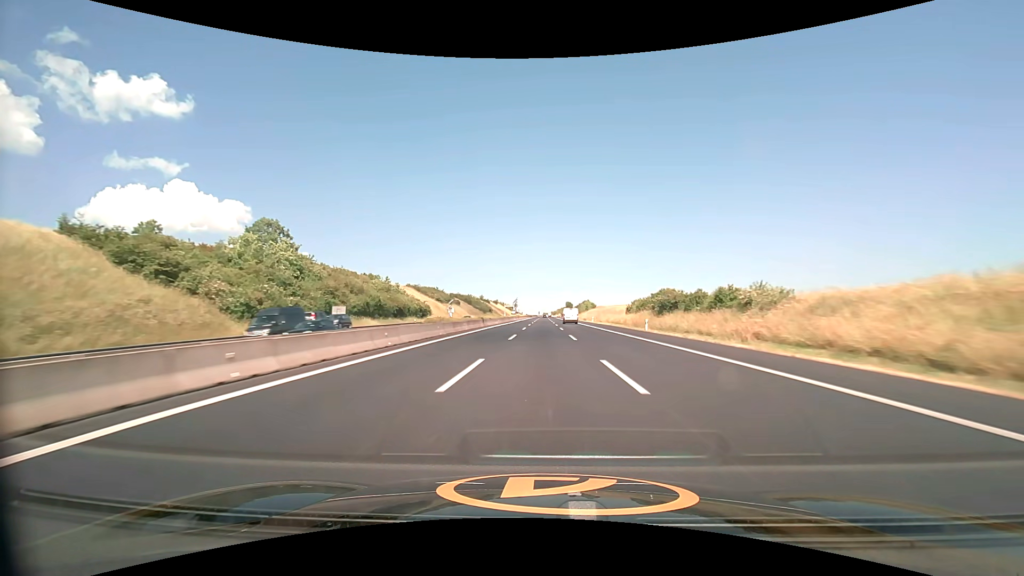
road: motorway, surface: asphalt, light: Day
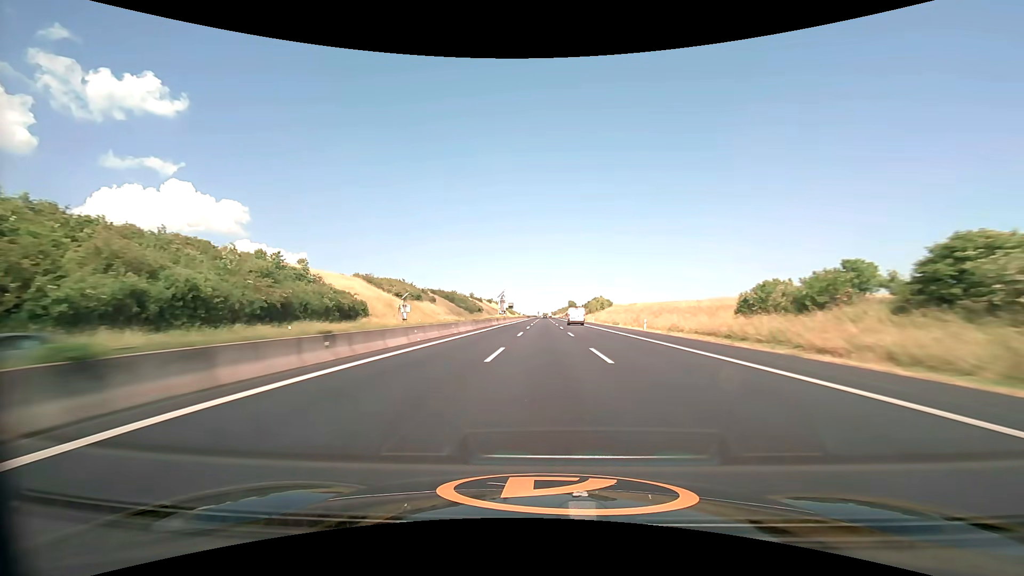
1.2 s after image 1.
(0.0, +48.4) m; 0°
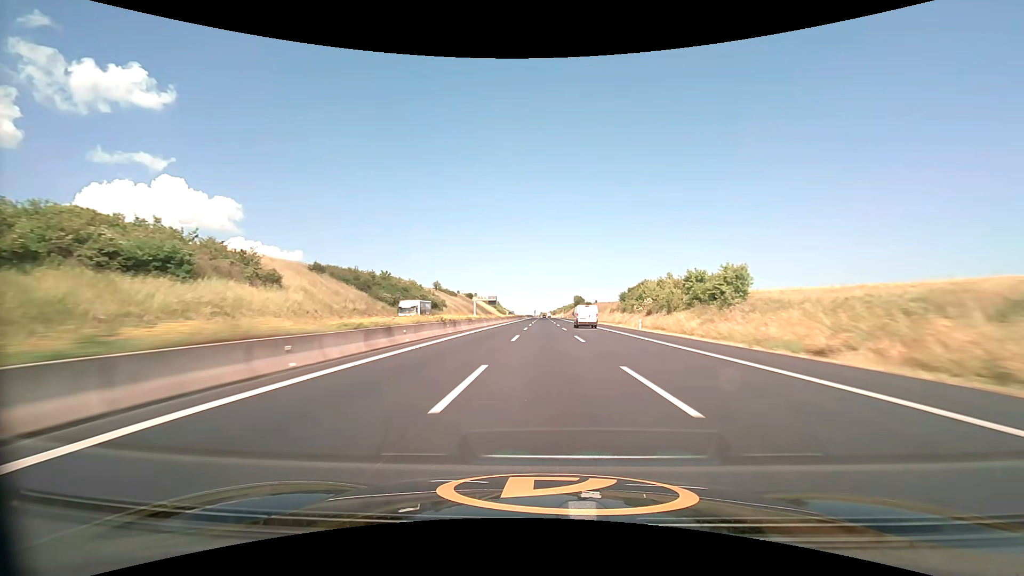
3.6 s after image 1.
(+0.3, +97.0) m; 0°
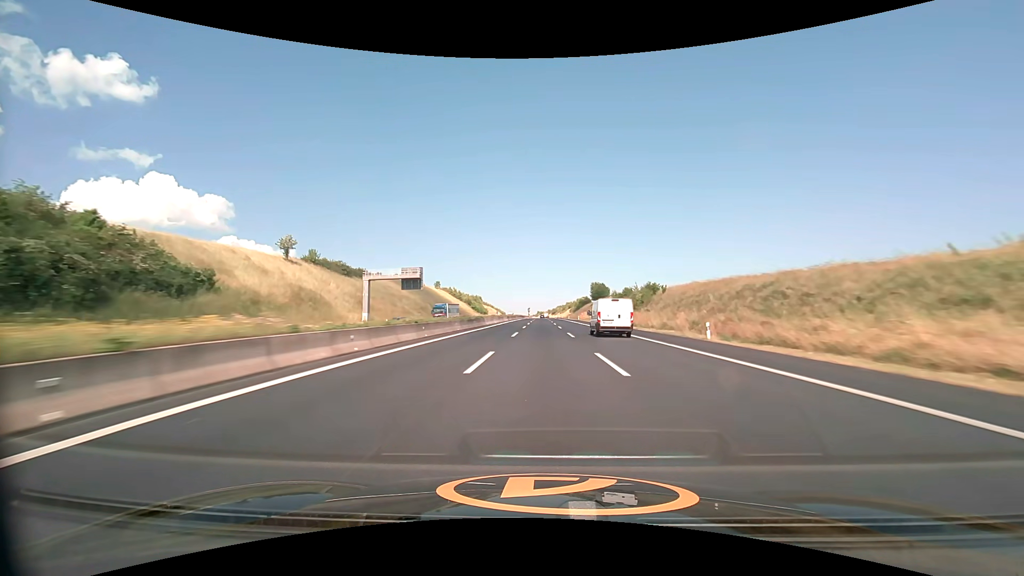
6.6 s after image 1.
(+0.5, +121.6) m; 0°
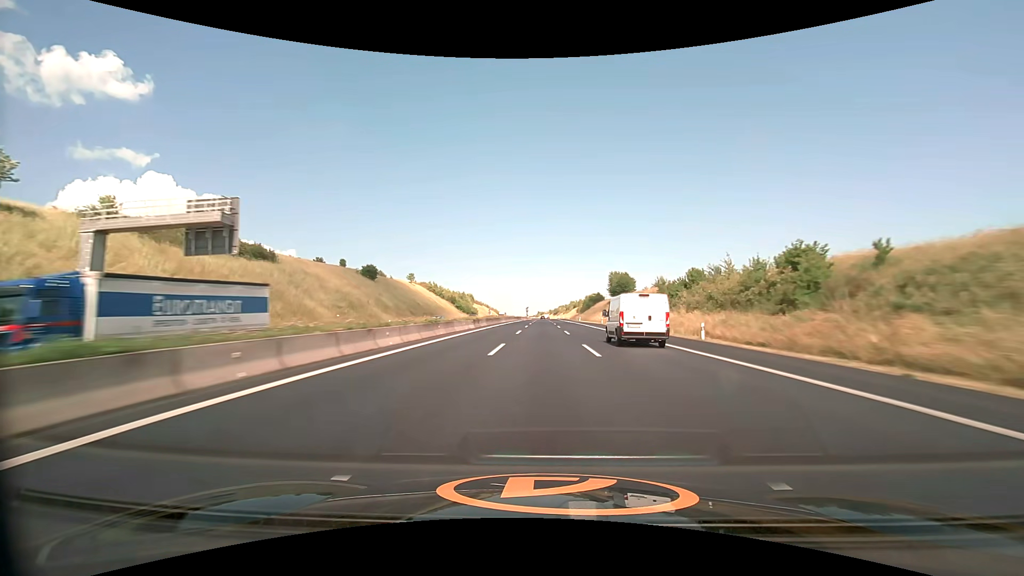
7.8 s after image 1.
(0.0, +48.6) m; 0°
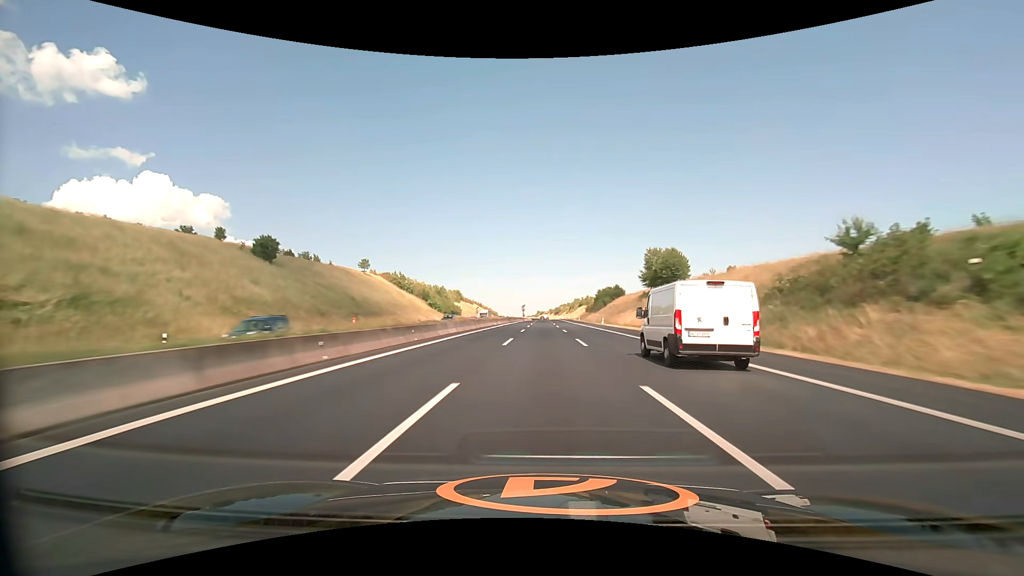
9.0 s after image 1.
(0.0, +48.6) m; 0°
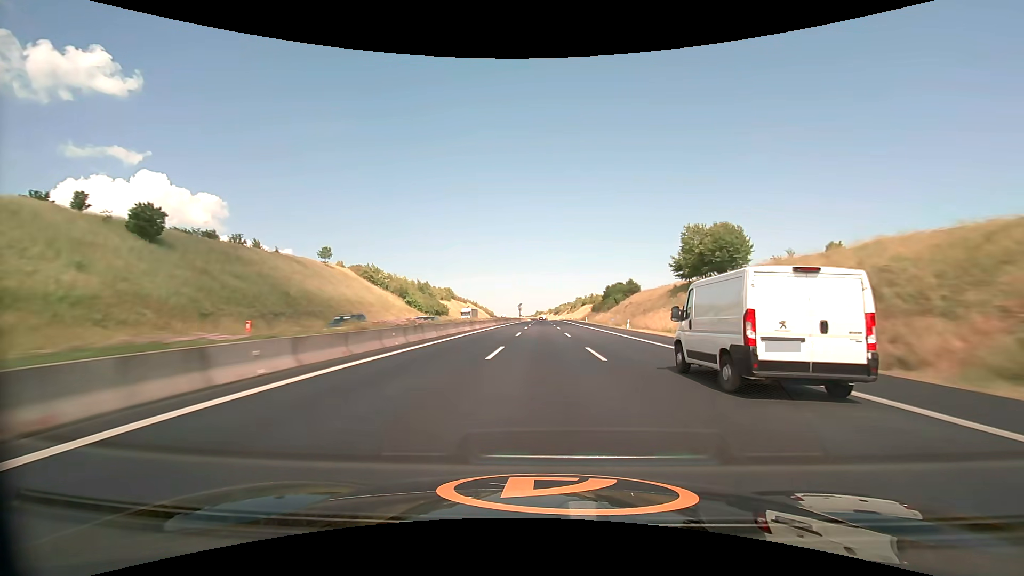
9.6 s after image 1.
(0.0, +24.3) m; 0°
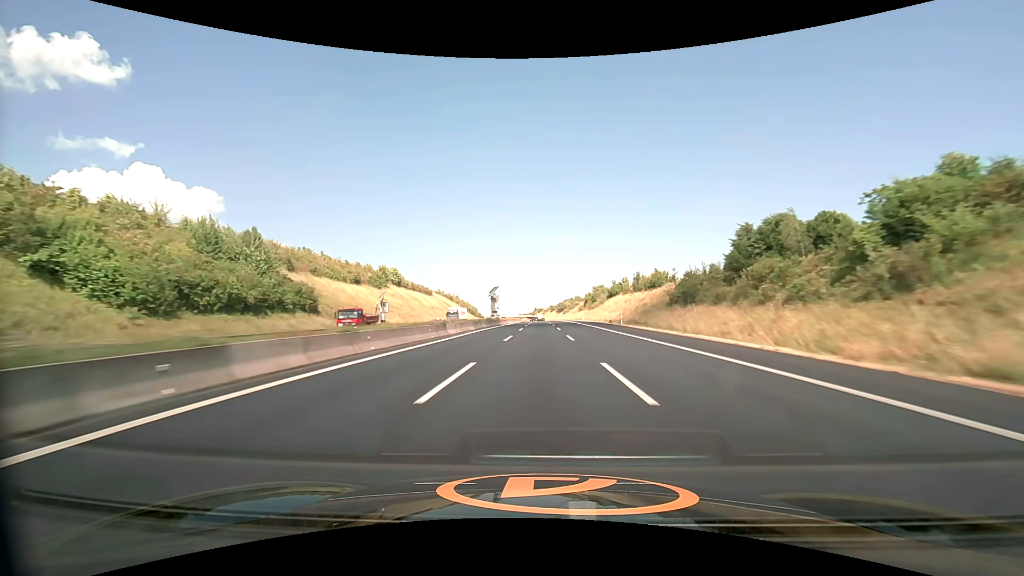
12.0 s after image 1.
(+0.2, +97.2) m; 0°
(0, +10) (0, +20) (0, +30) (0, +40) (0, +50) (0, +60) (0, +70) (0, +80) (0, +90) (0, +100) m
